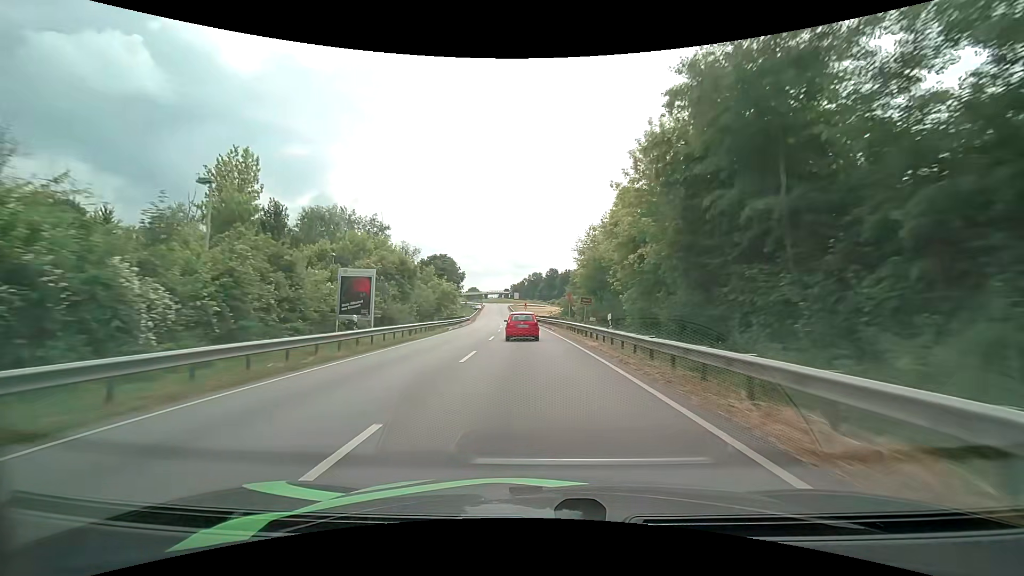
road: primary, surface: asphalt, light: Day
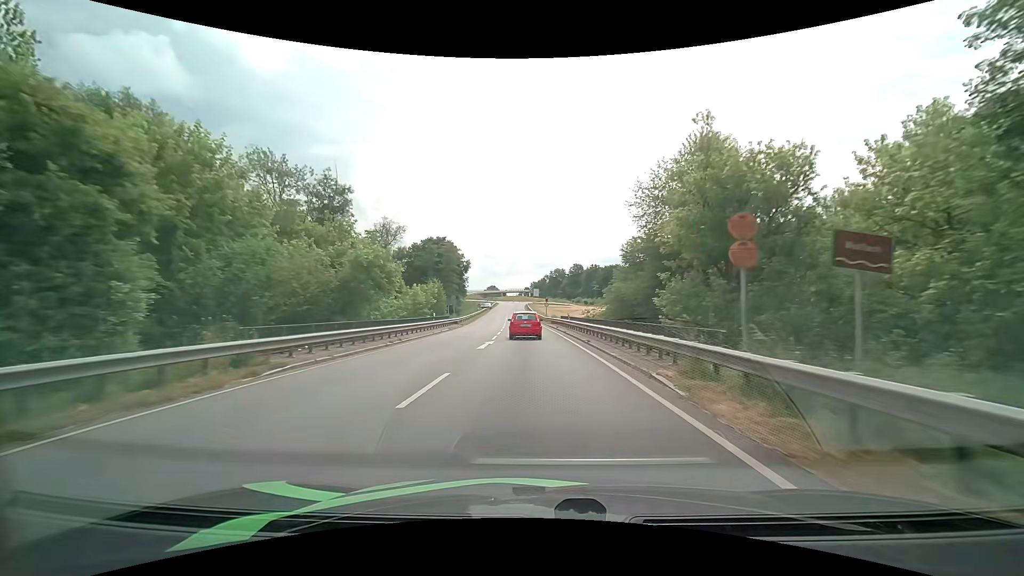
(-0.8, +30.8) m; -3°
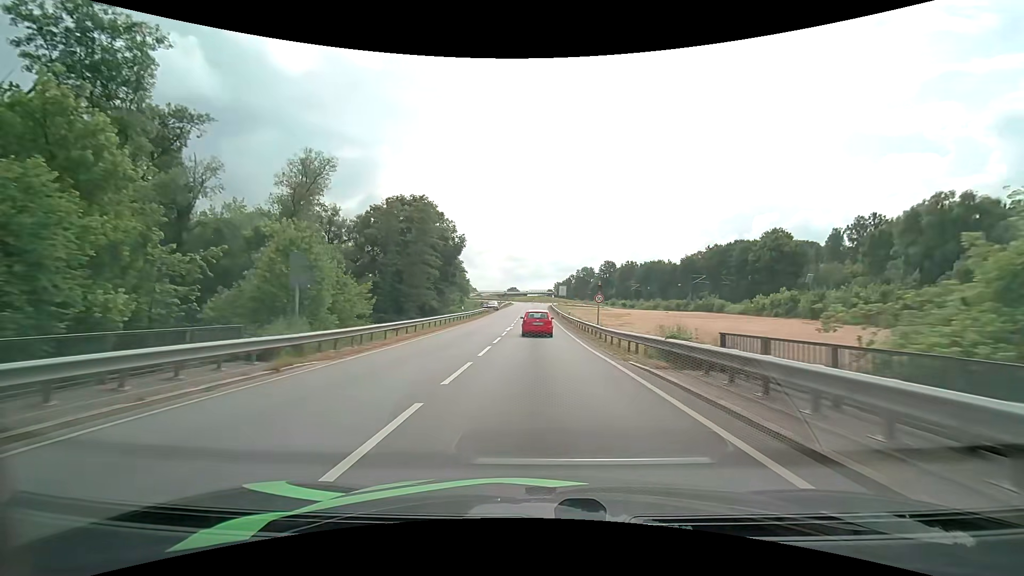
(-1.0, +40.3) m; -3°
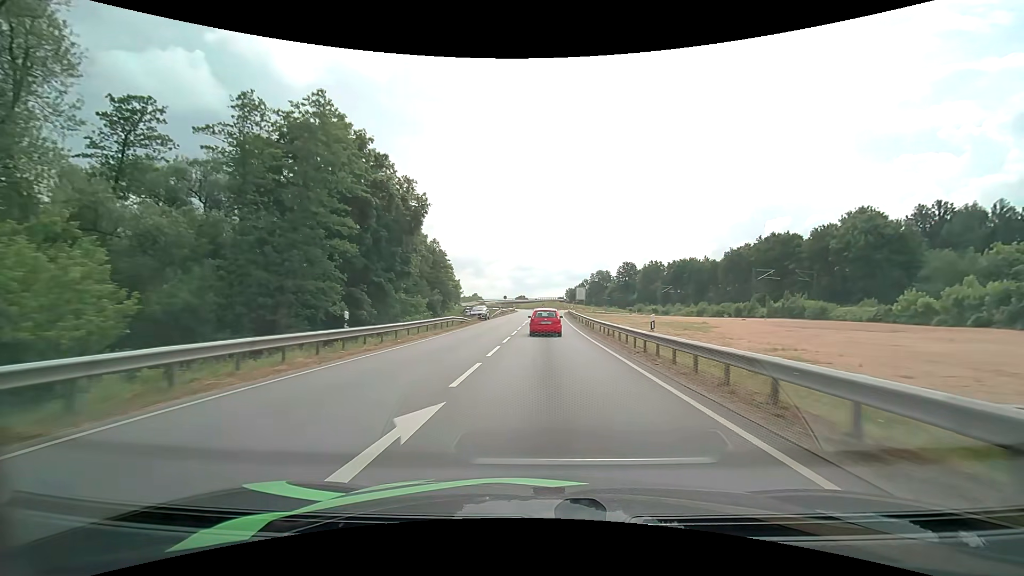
(-0.2, +30.7) m; -1°
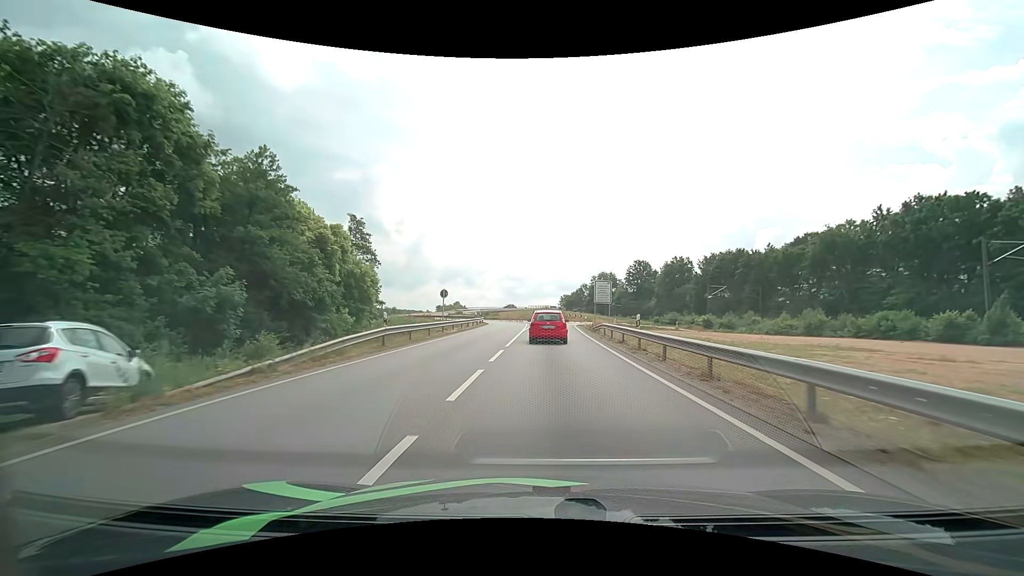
(+0.4, +49.3) m; +1°
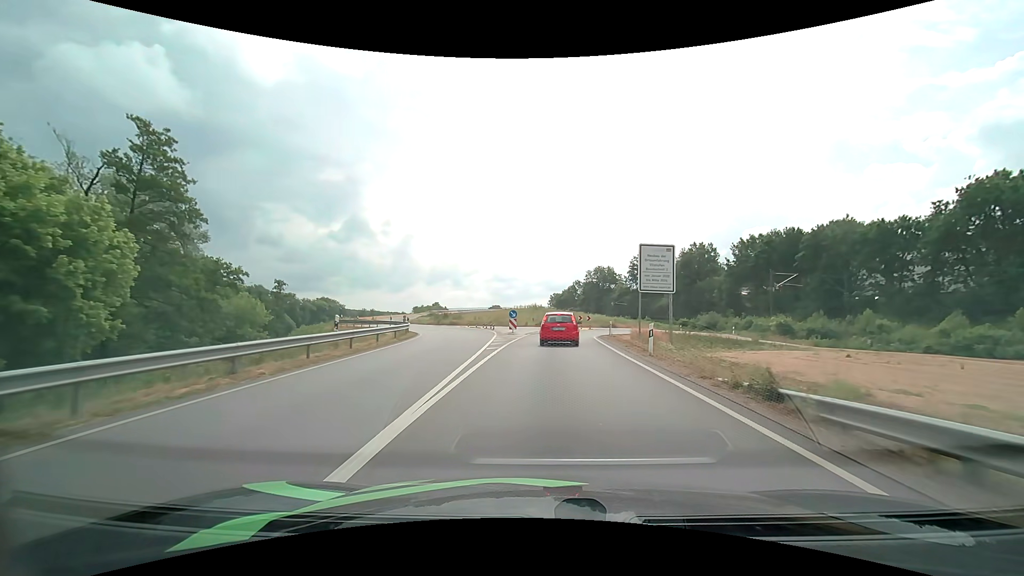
(+0.4, +32.1) m; +1°
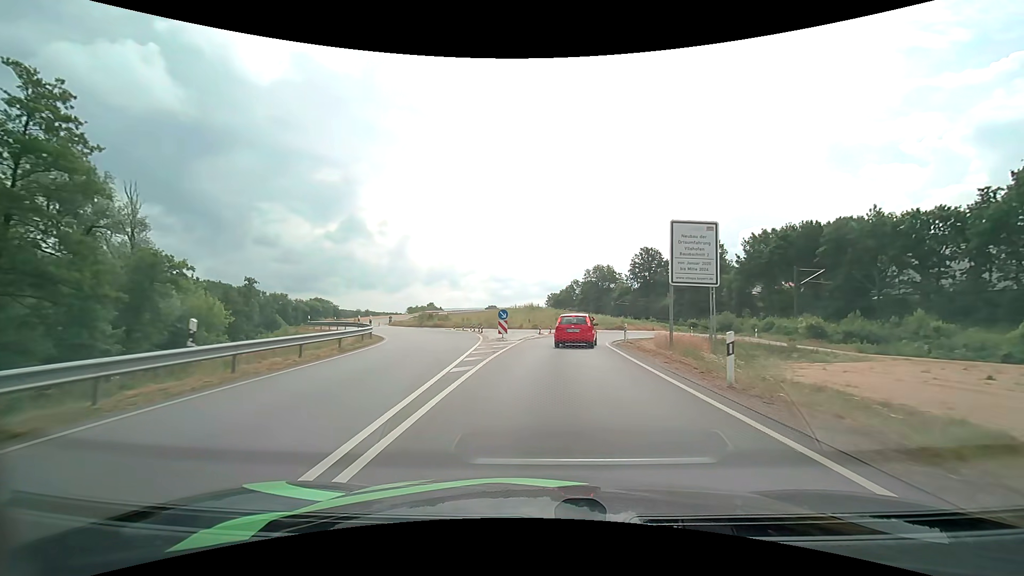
(0.0, +7.2) m; 0°
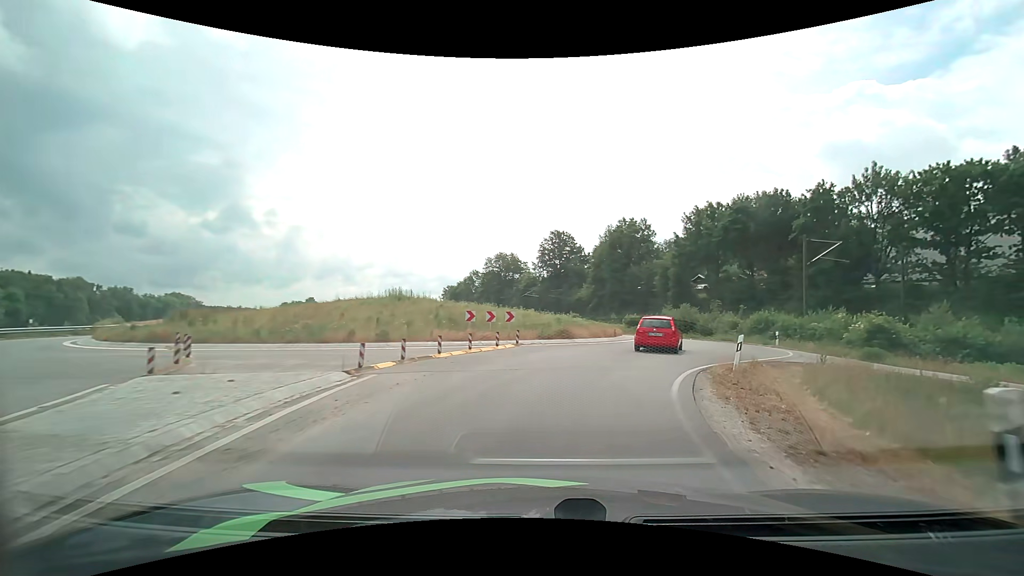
(+1.5, +25.8) m; +11°
(+1, +10) (+4, +19) (+8, +29) (+9, +39) (+6, +48) (+2, +57) (-2, +66) (-6, +76) (-8, +86) (-11, +95) m
